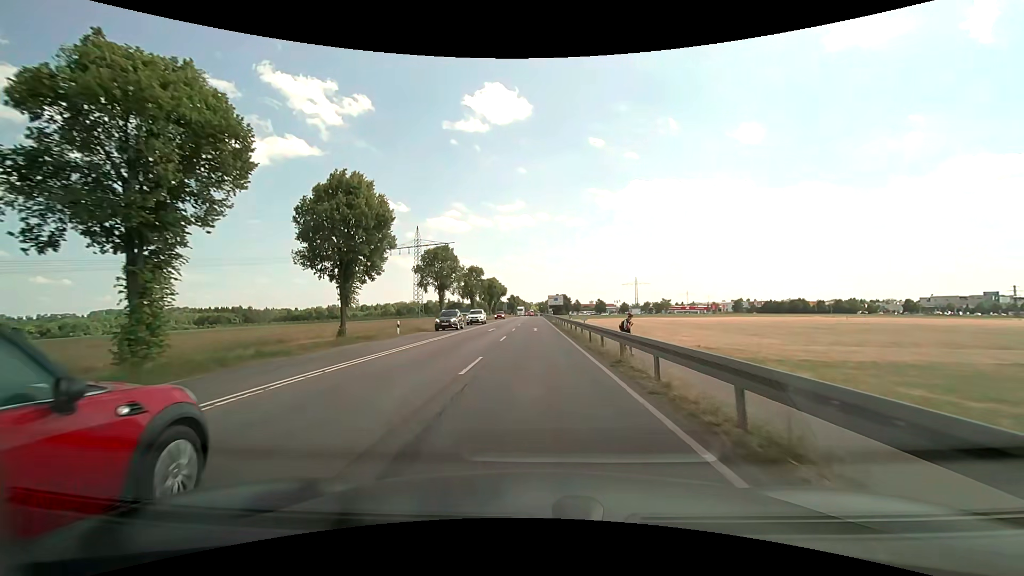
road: secondary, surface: asphalt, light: Day
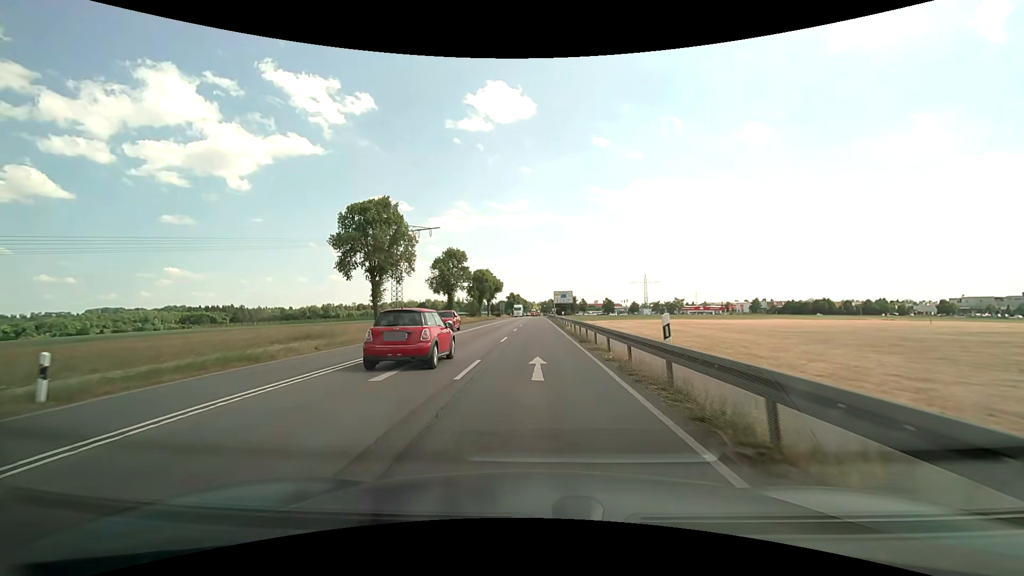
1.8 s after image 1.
(-0.1, +24.8) m; 0°
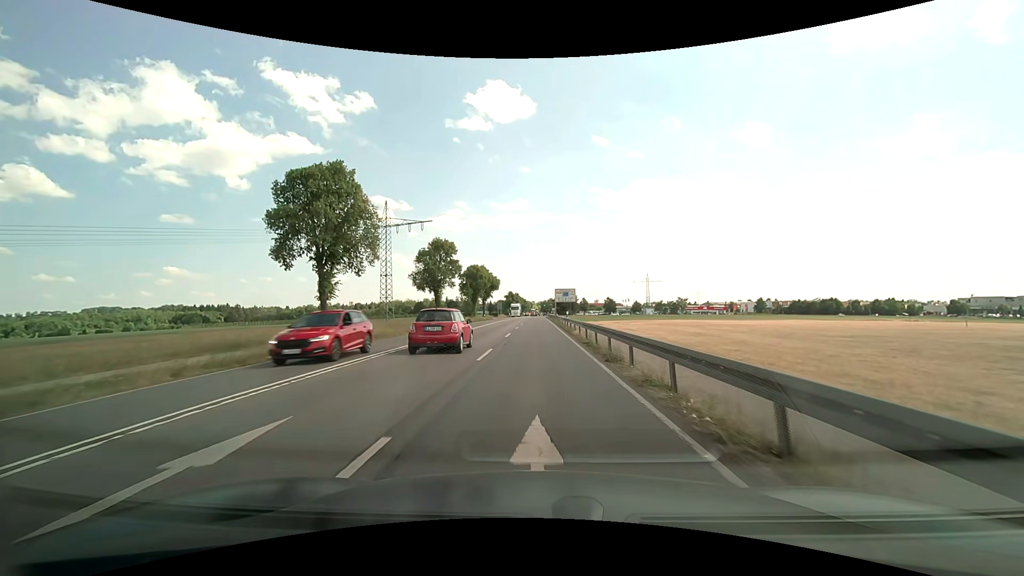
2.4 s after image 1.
(0.0, +8.3) m; 0°
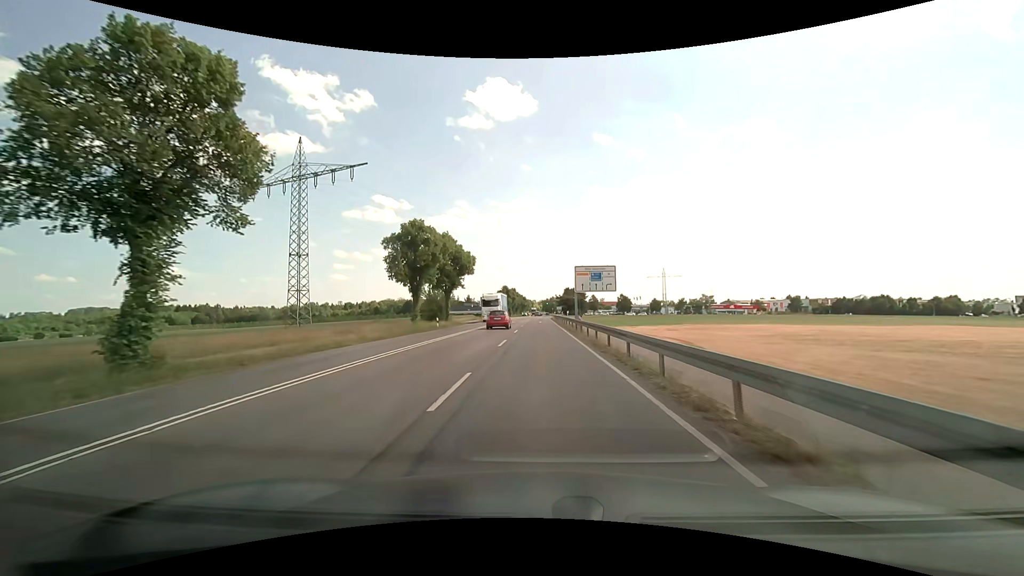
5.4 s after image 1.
(0.0, +42.7) m; 0°
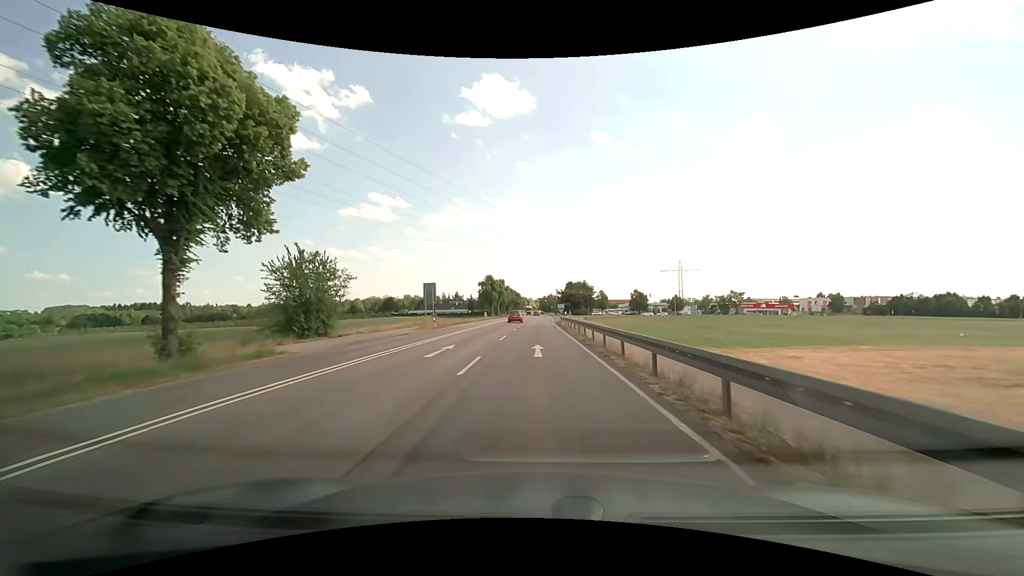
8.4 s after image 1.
(+0.1, +44.2) m; 0°
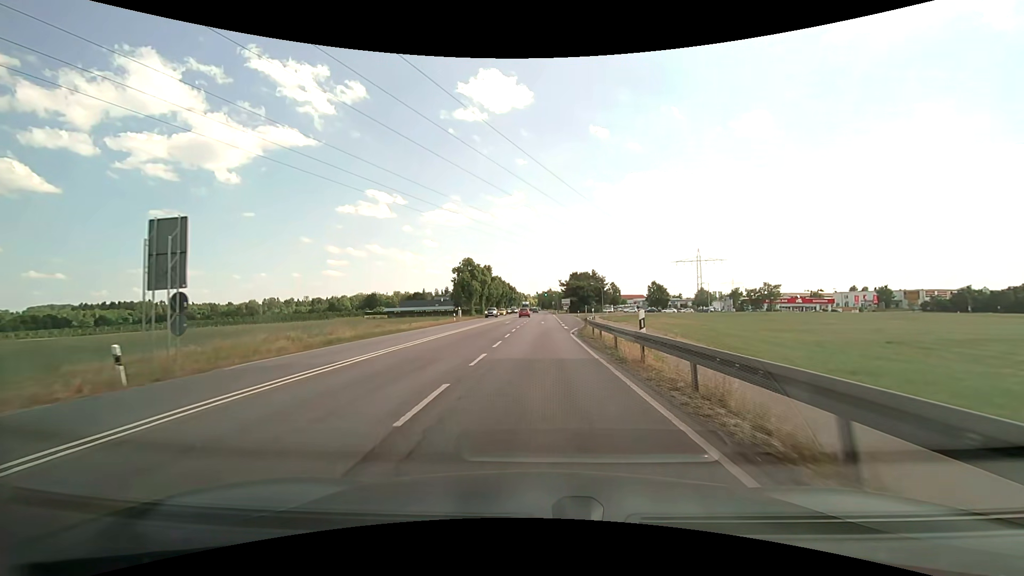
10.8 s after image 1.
(+0.1, +34.5) m; 0°
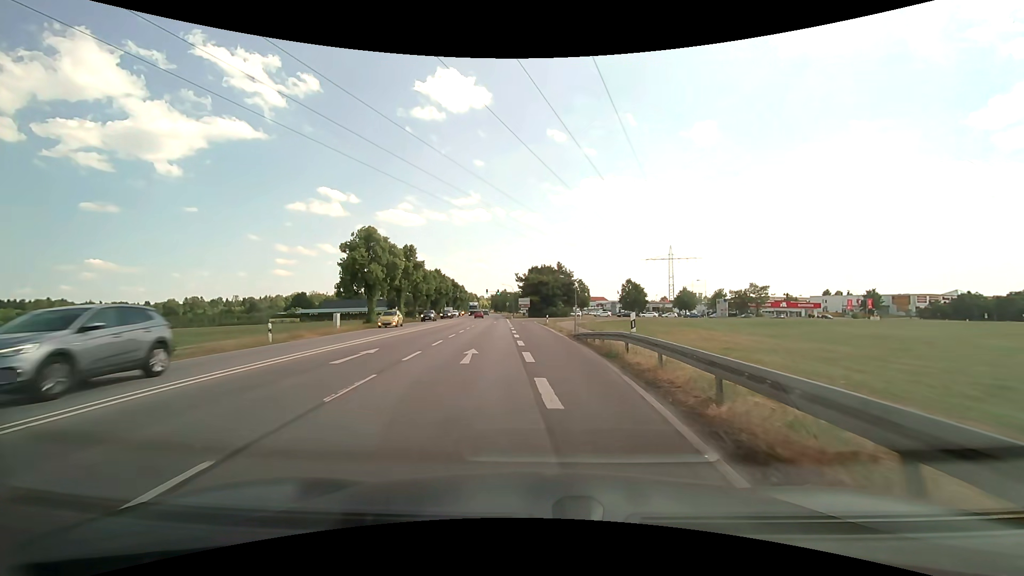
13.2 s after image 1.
(+0.9, +33.0) m; +5°
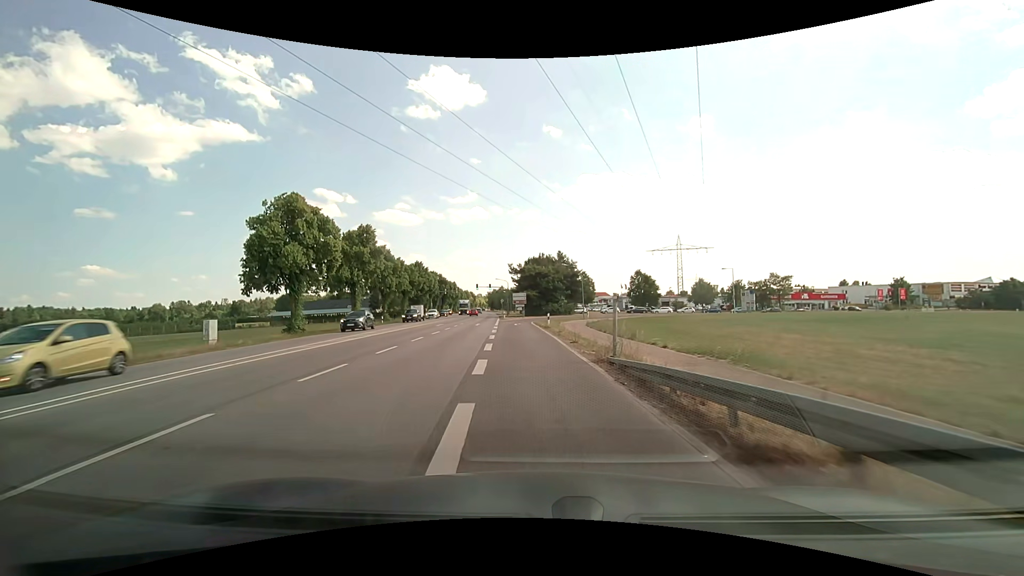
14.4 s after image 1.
(+0.3, +15.6) m; 0°
(0, +10) (-1, +20) (-1, +30) (-2, +40) (-2, +50) (-2, +60) (+1, +69) (+7, +78) (+14, +85) (+22, +90) m
